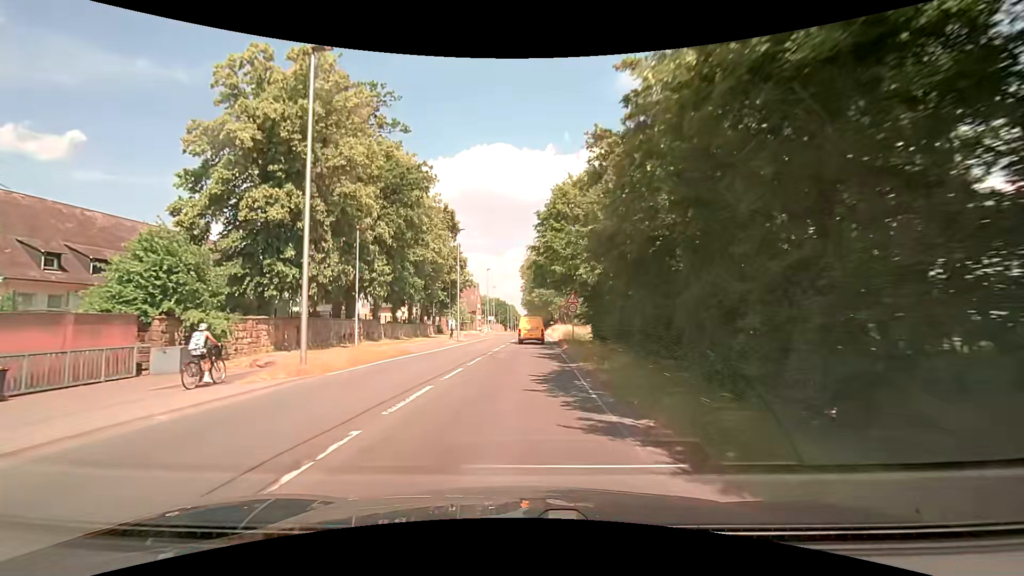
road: secondary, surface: asphalt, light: Day
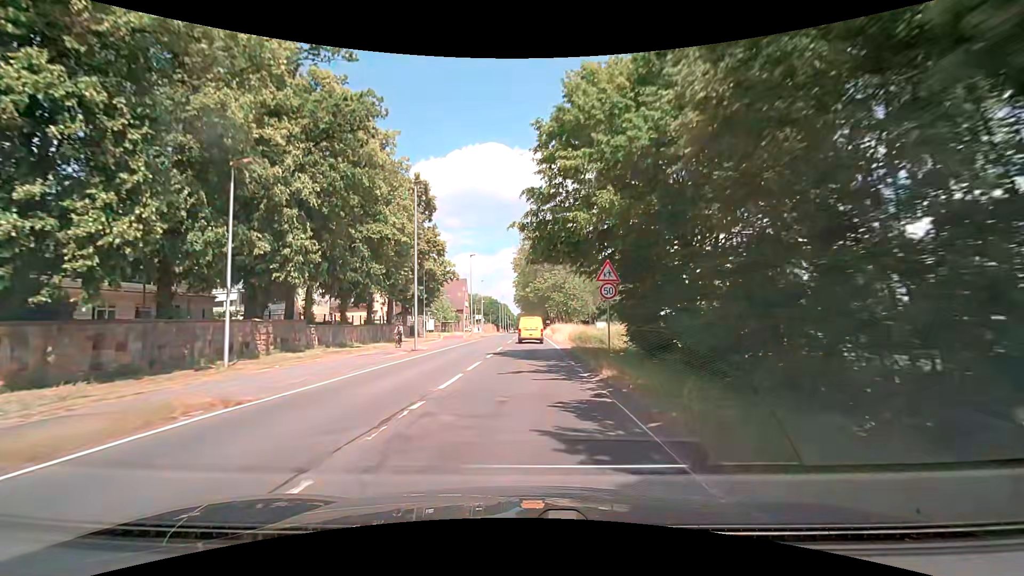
(+0.2, +15.4) m; +1°
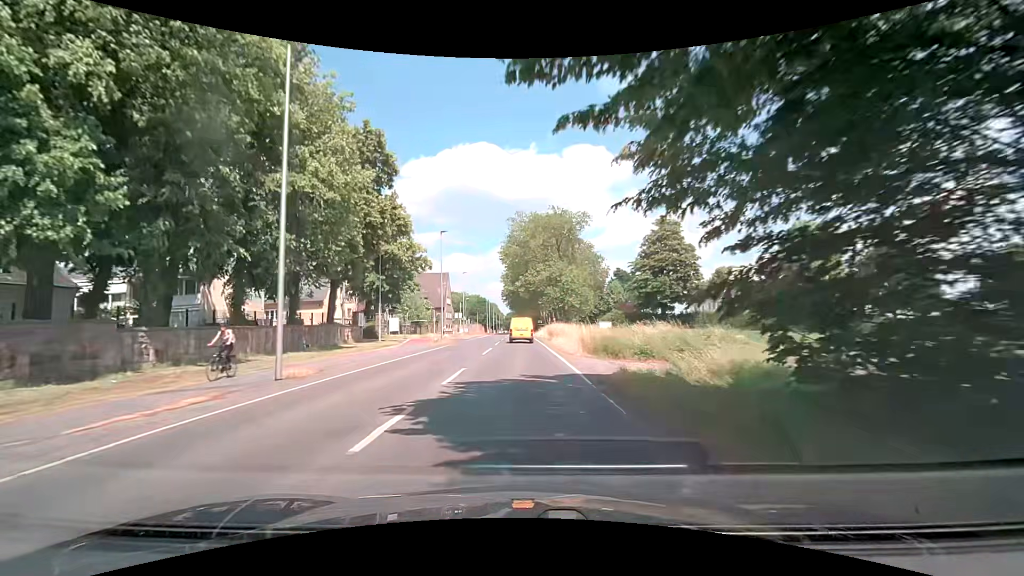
(+0.2, +15.4) m; +2°
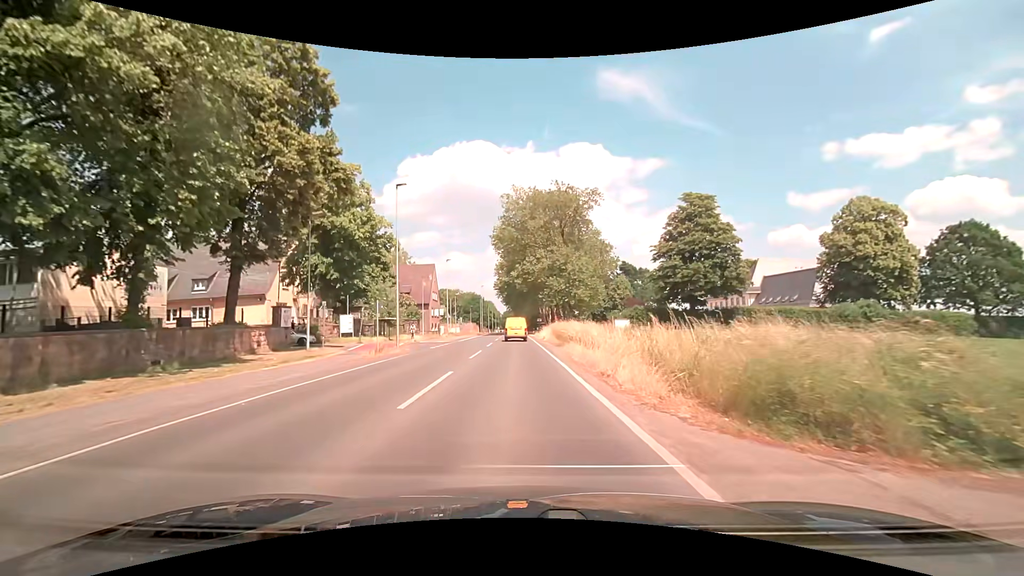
(0.0, +15.2) m; 0°
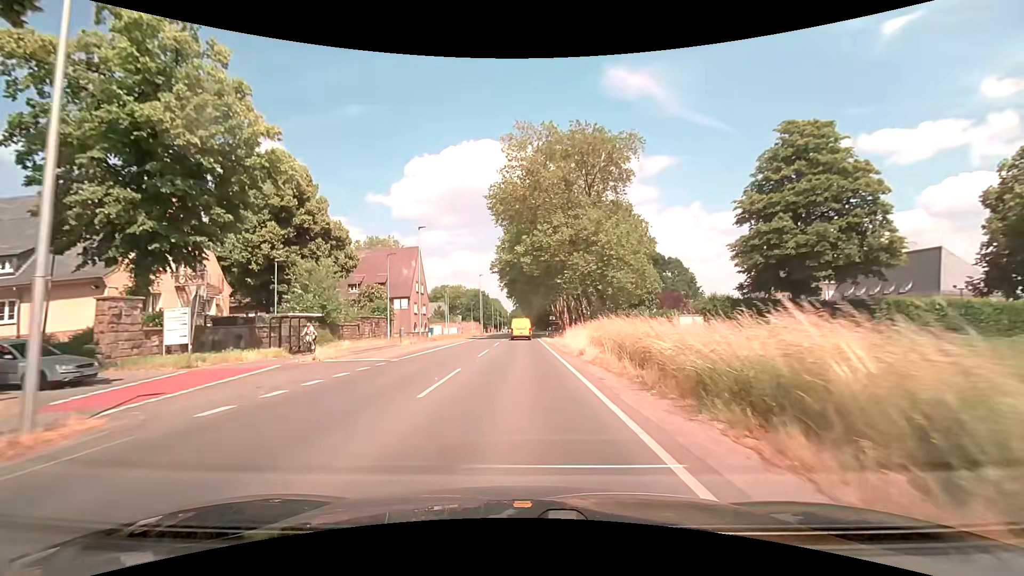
(-0.1, +22.9) m; -1°
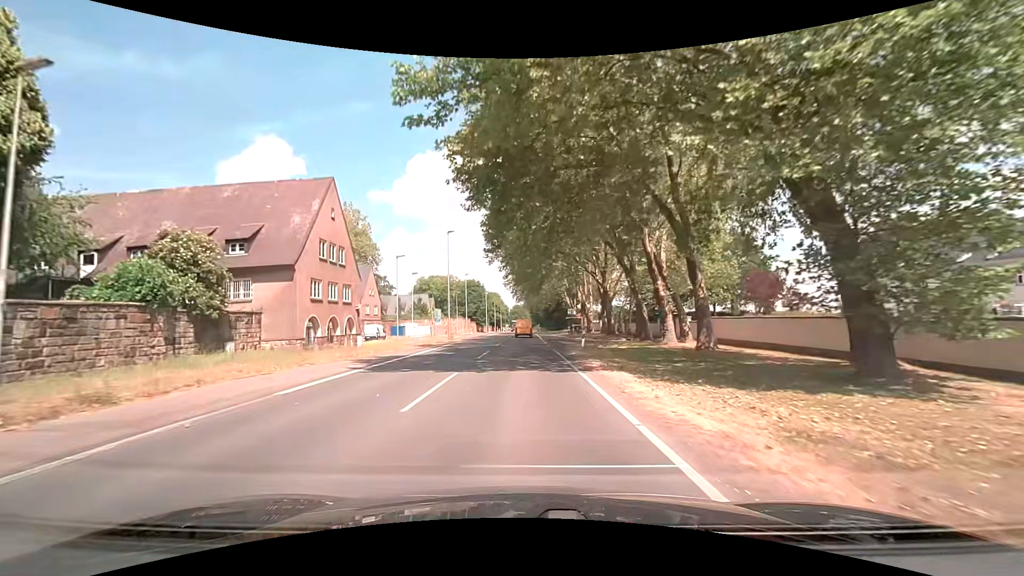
(+0.1, +37.9) m; 0°
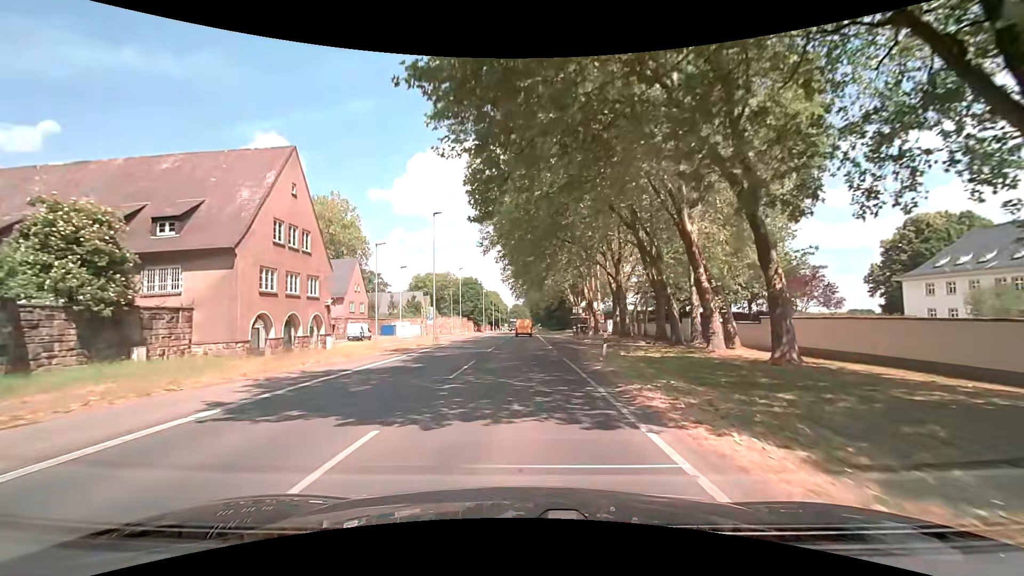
(0.0, +7.5) m; 0°
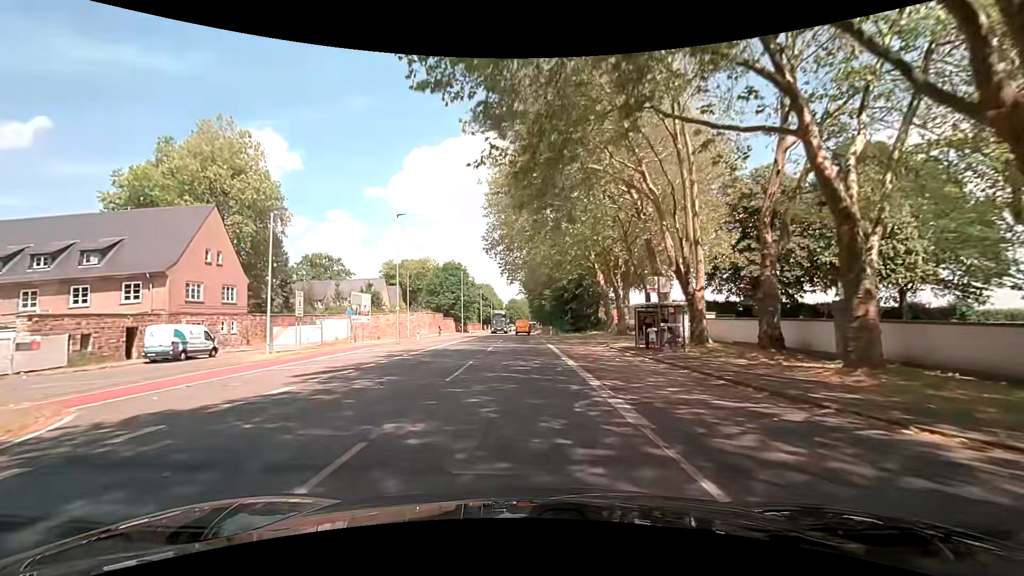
(0.0, +36.6) m; 0°
(0, +10) (0, +20) (0, +30) (0, +40) (0, +50) (0, +60) (0, +70) (0, +80) (0, +90) (0, +100) m
